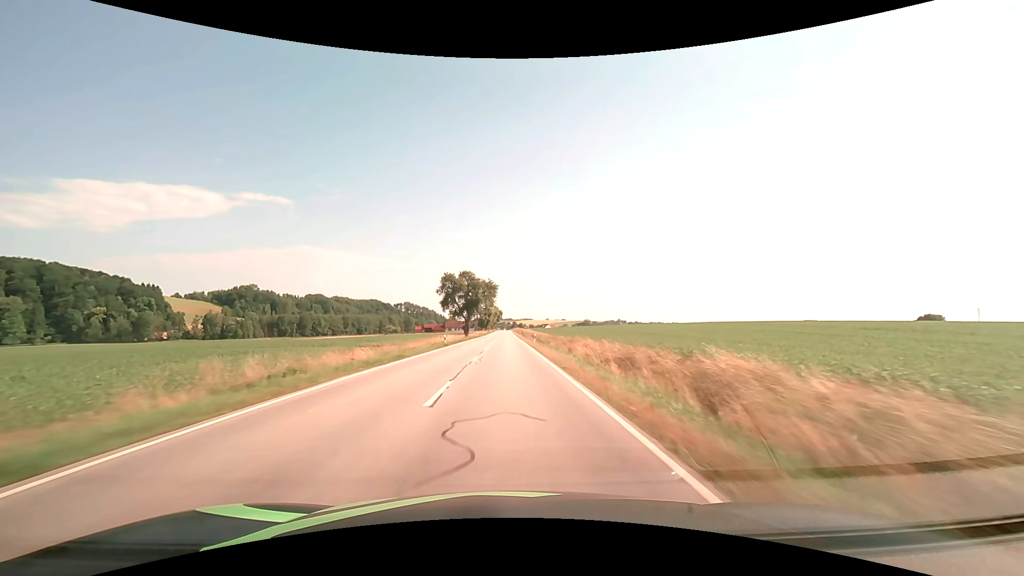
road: secondary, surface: asphalt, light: Day
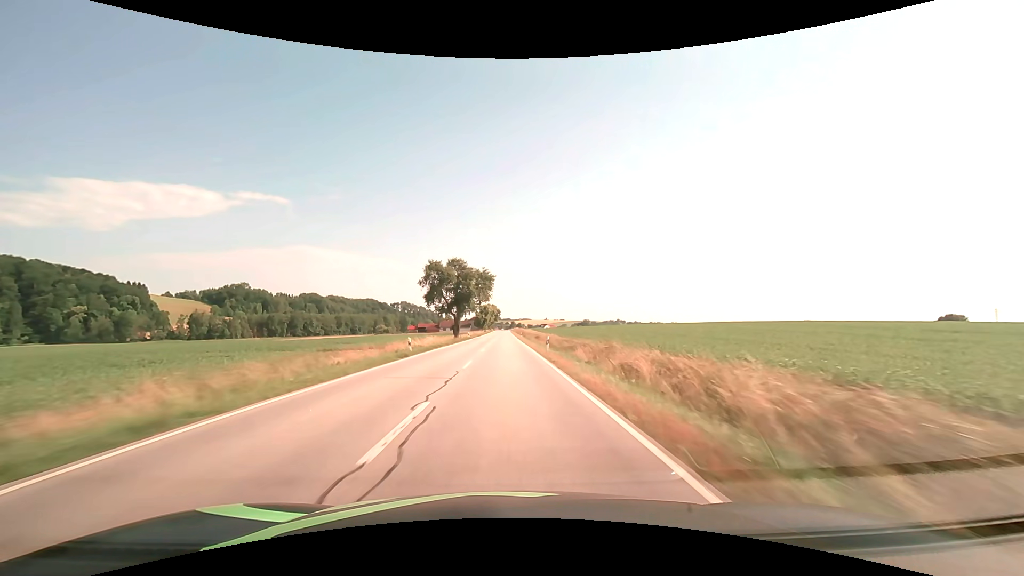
(0.0, +15.8) m; 0°
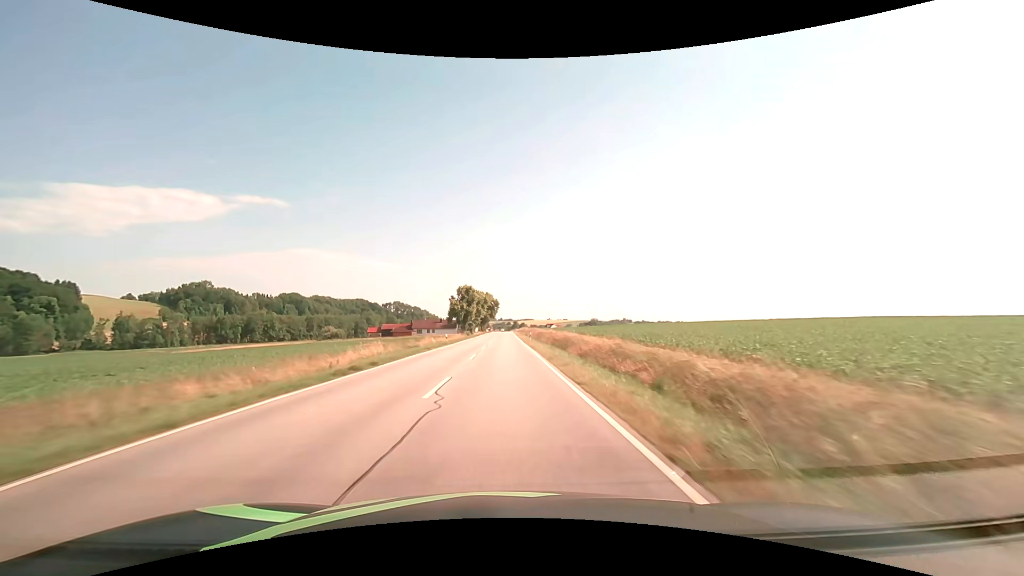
(+0.1, +79.0) m; 0°
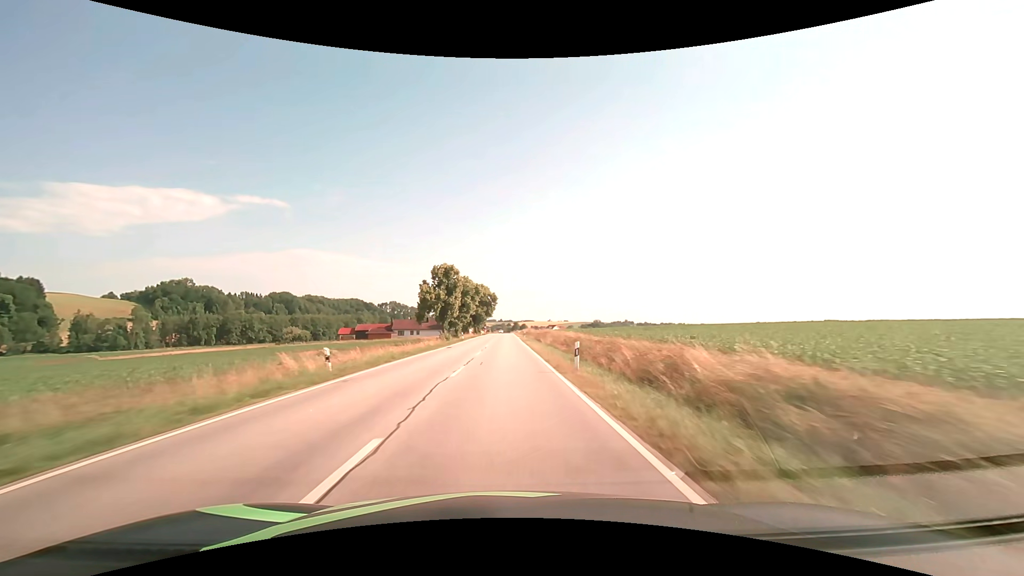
(-0.1, +31.6) m; 0°
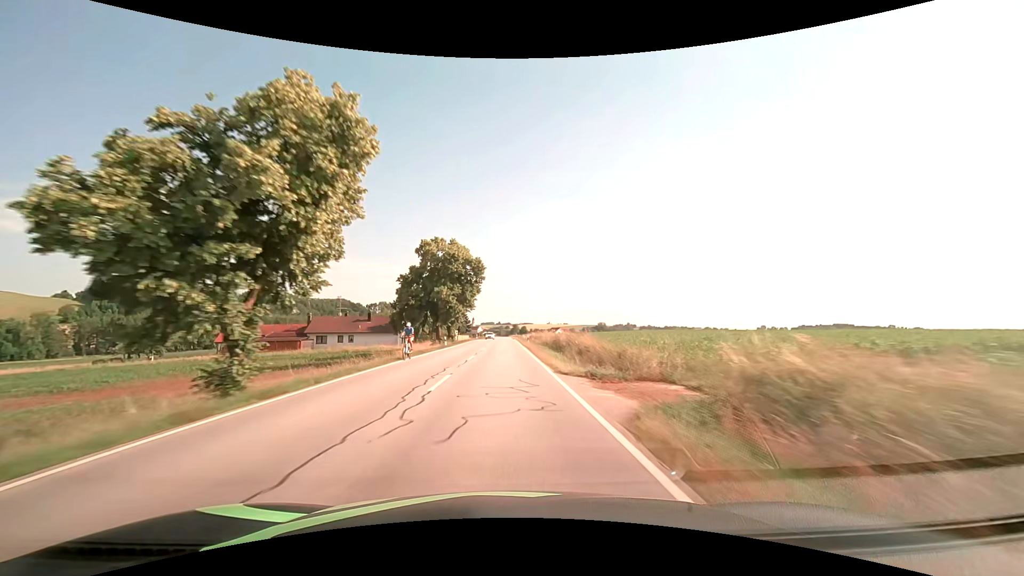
(+0.2, +63.1) m; 0°
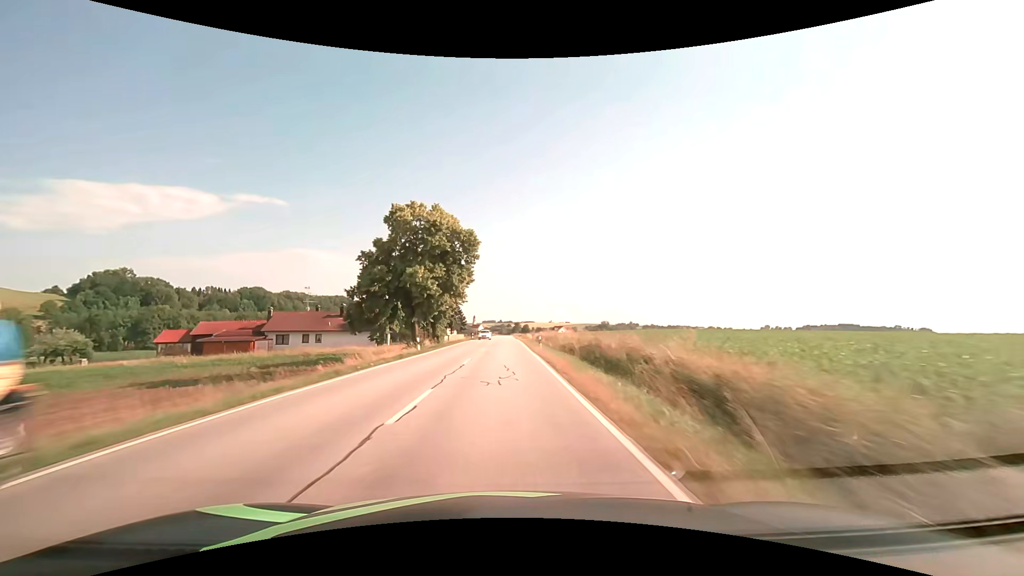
(0.0, +15.8) m; 0°
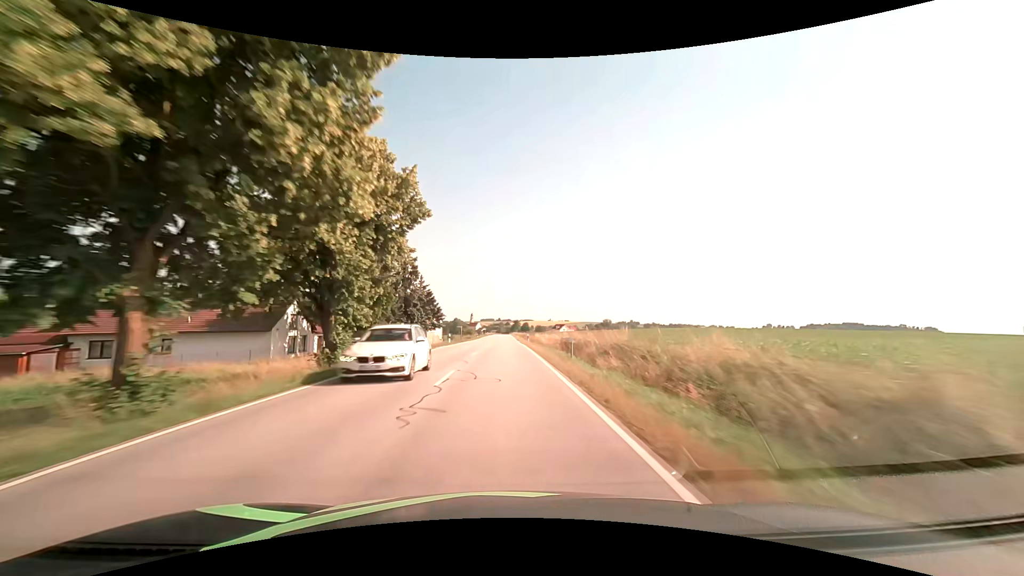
(-0.1, +31.6) m; 0°
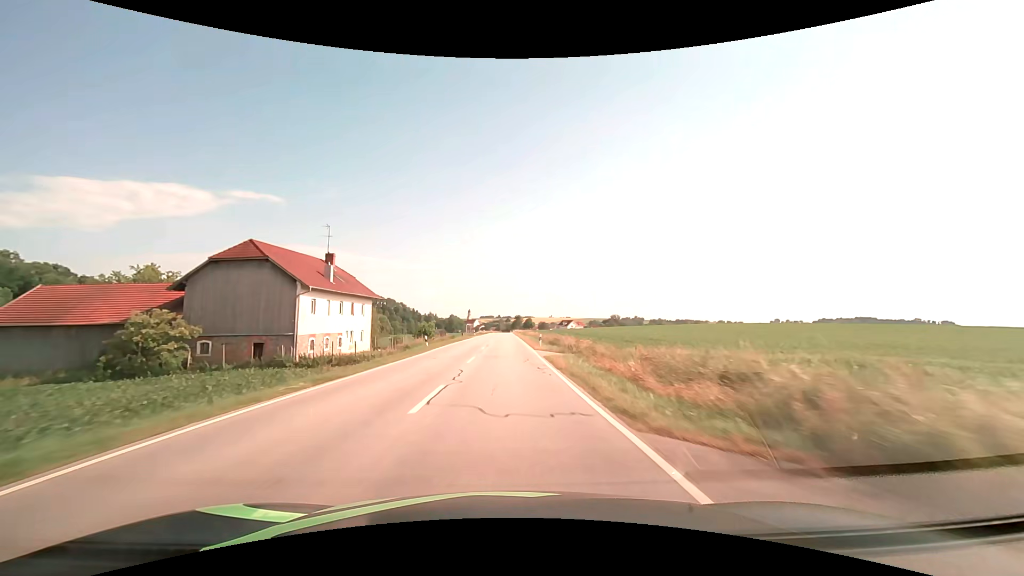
(0.0, +63.3) m; 0°
(0, +10) (0, +20) (0, +30) (0, +40) (0, +50) (0, +60) (0, +70) (0, +80) (+1, +90) (+1, +100) m
